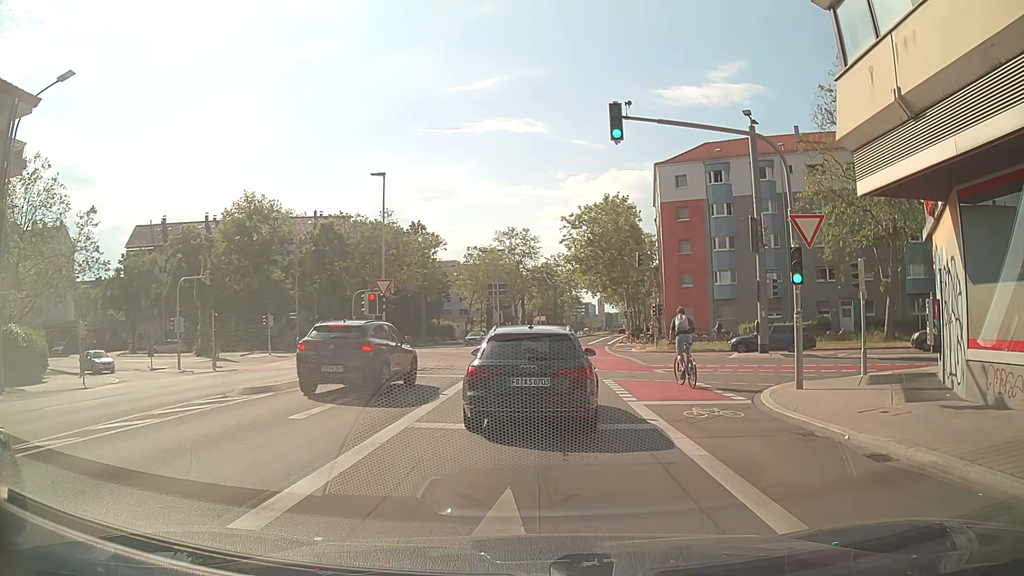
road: secondary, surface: asphalt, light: Day
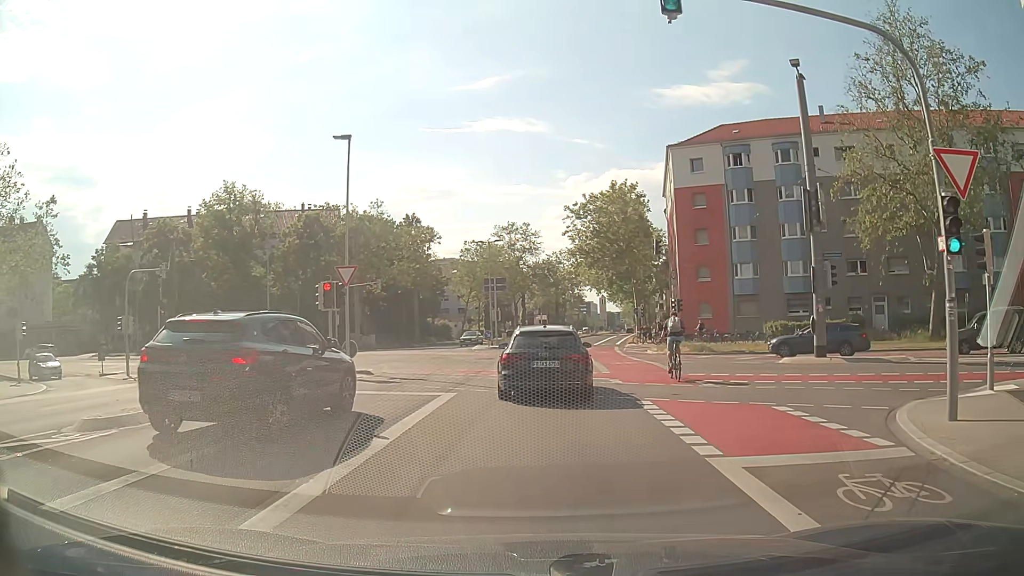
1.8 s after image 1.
(-0.2, +6.3) m; 0°
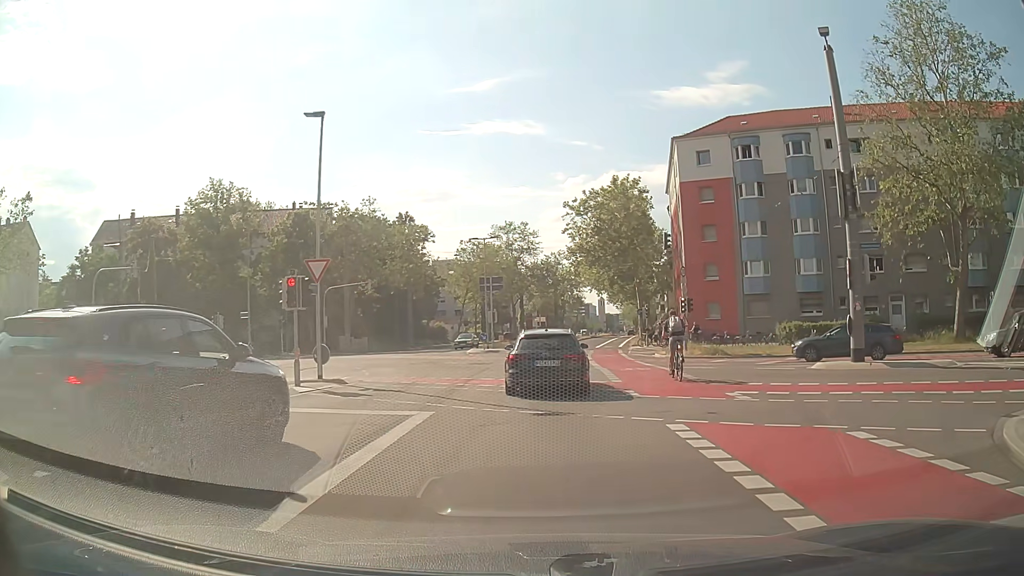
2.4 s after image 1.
(-0.1, +3.1) m; -2°
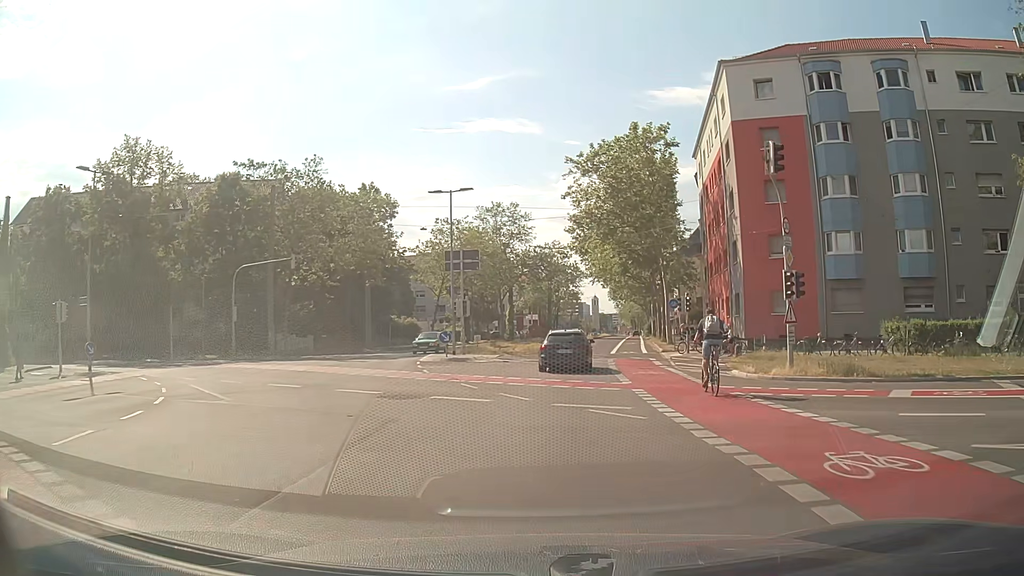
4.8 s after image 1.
(-0.1, +16.9) m; -1°
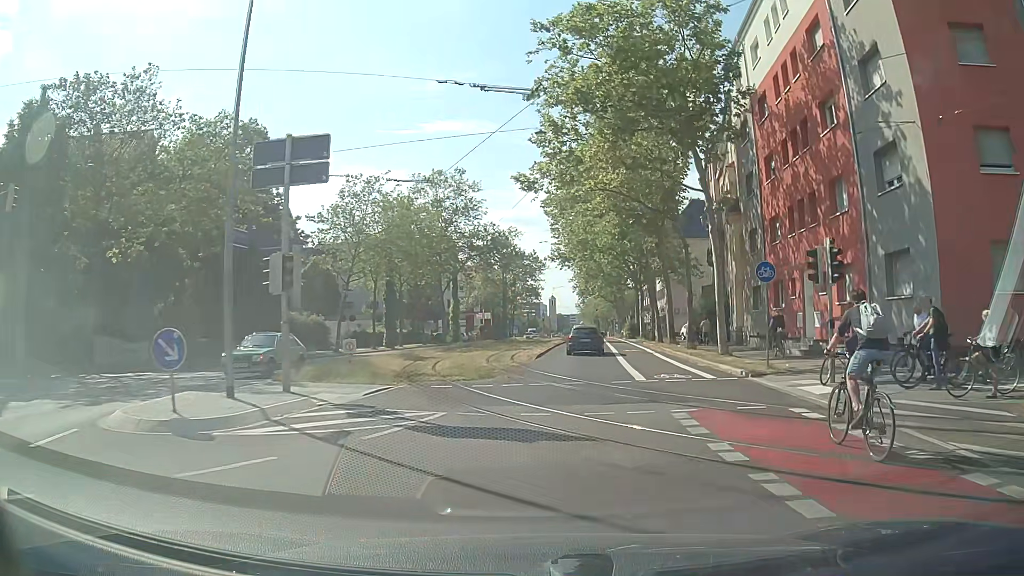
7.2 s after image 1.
(+0.7, +22.1) m; +4°
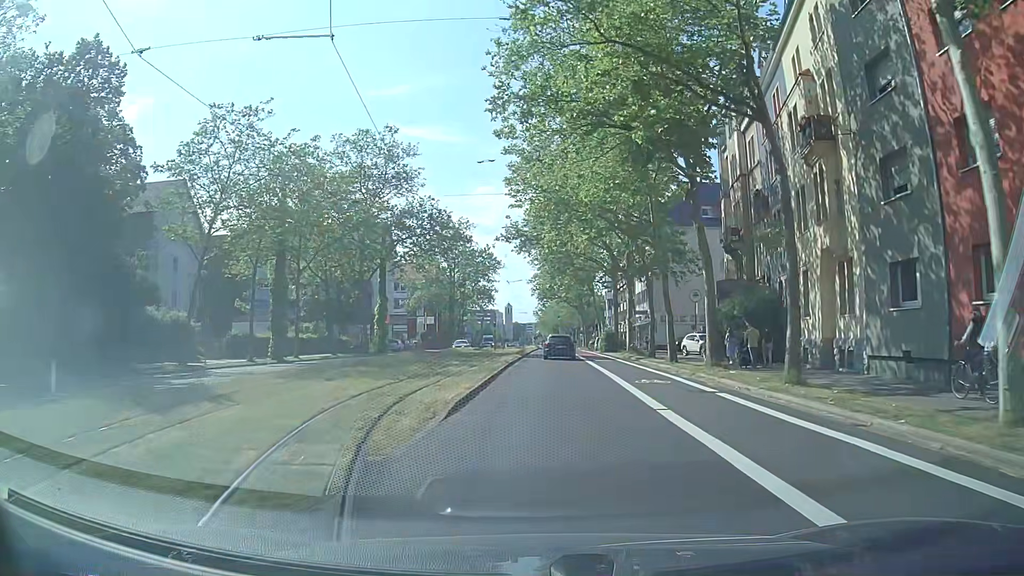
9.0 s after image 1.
(+0.7, +18.7) m; +4°
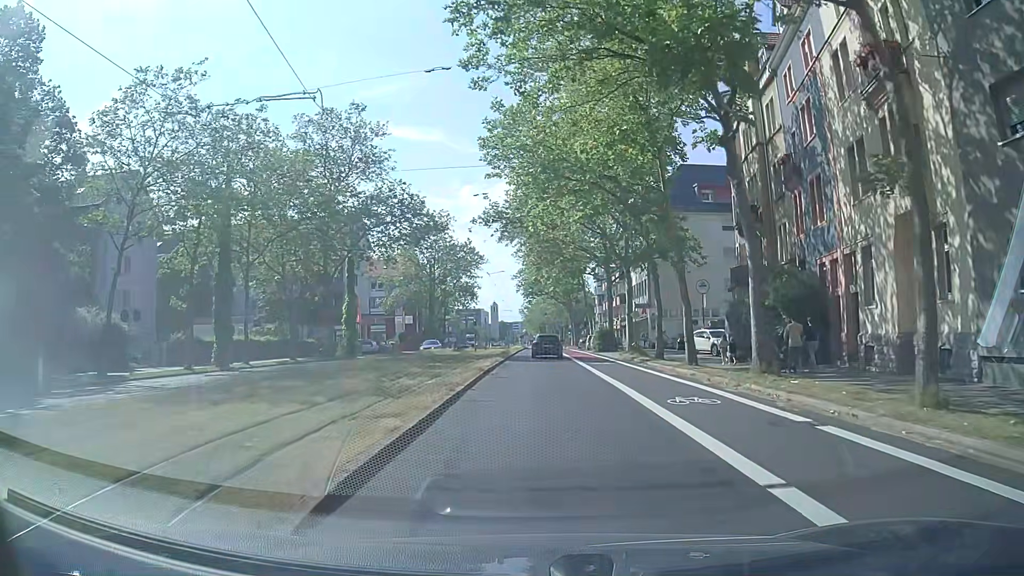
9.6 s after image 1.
(0.0, +6.6) m; 0°
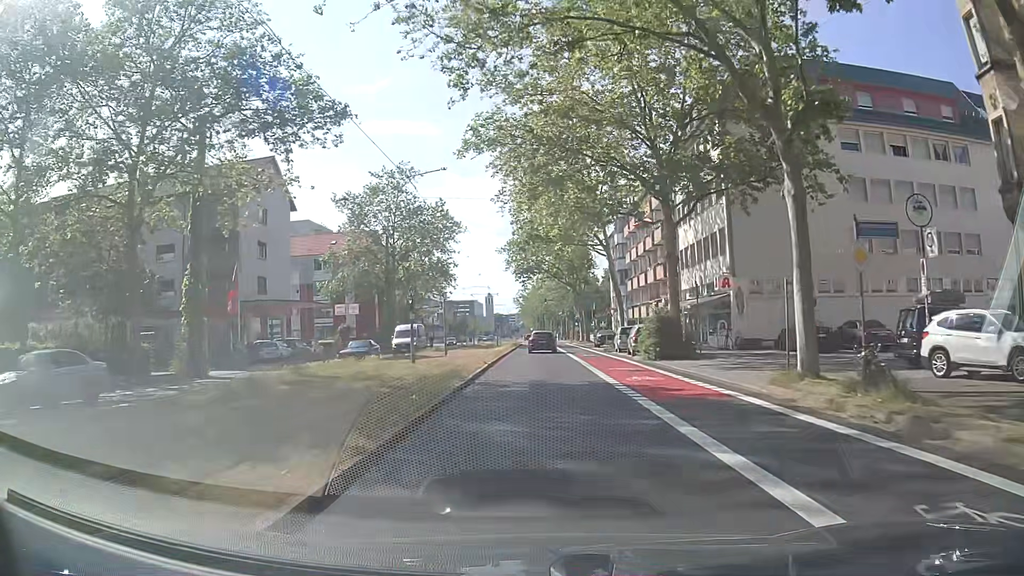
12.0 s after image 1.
(+0.4, +27.8) m; +1°
(0, +10) (0, +20) (0, +30) (0, +40) (0, +50) (0, +60) (0, +70) (0, +80) (0, +90) (+1, +100) m
